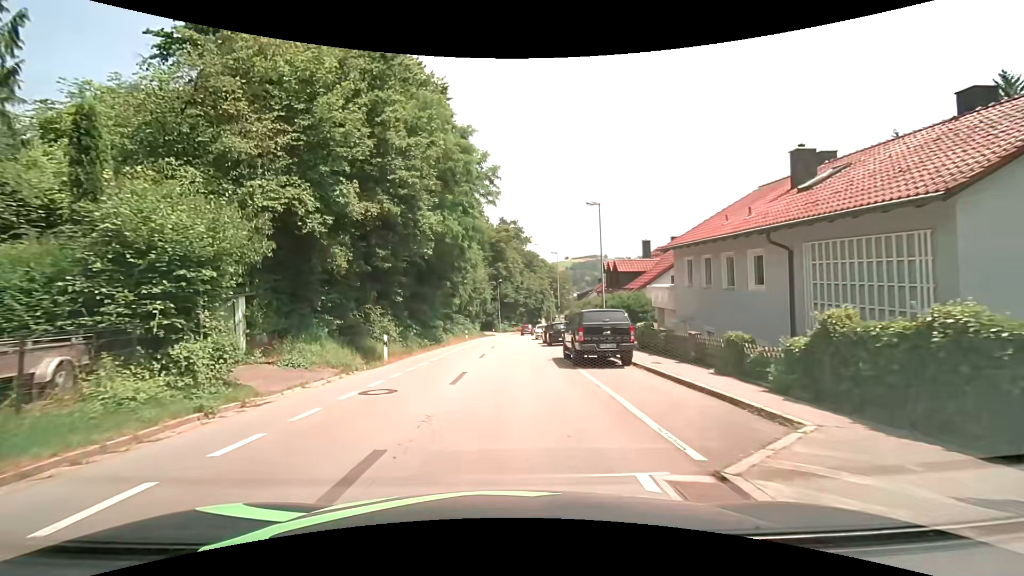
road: tertiary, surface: asphalt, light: Day
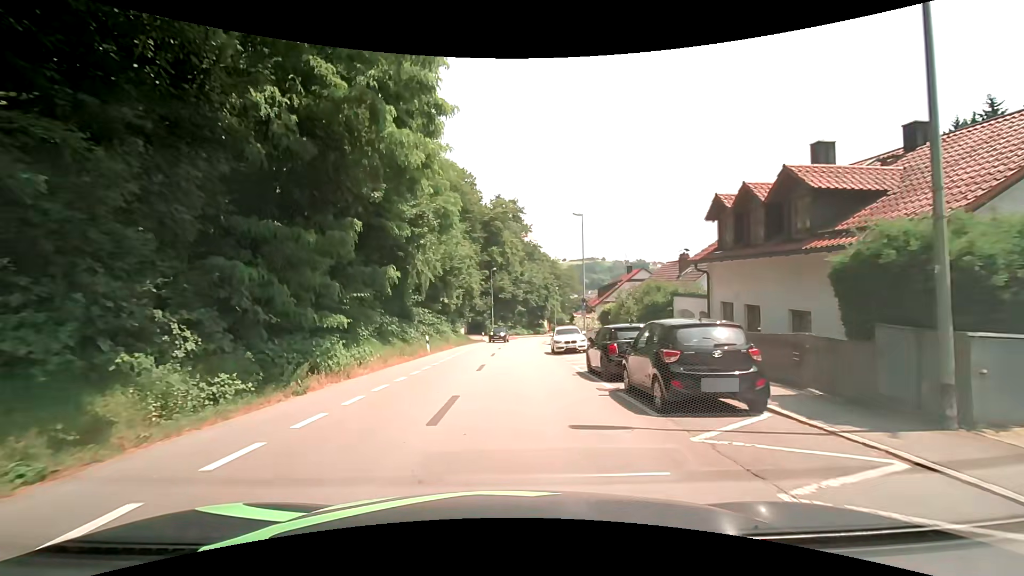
(0.0, +22.5) m; 0°
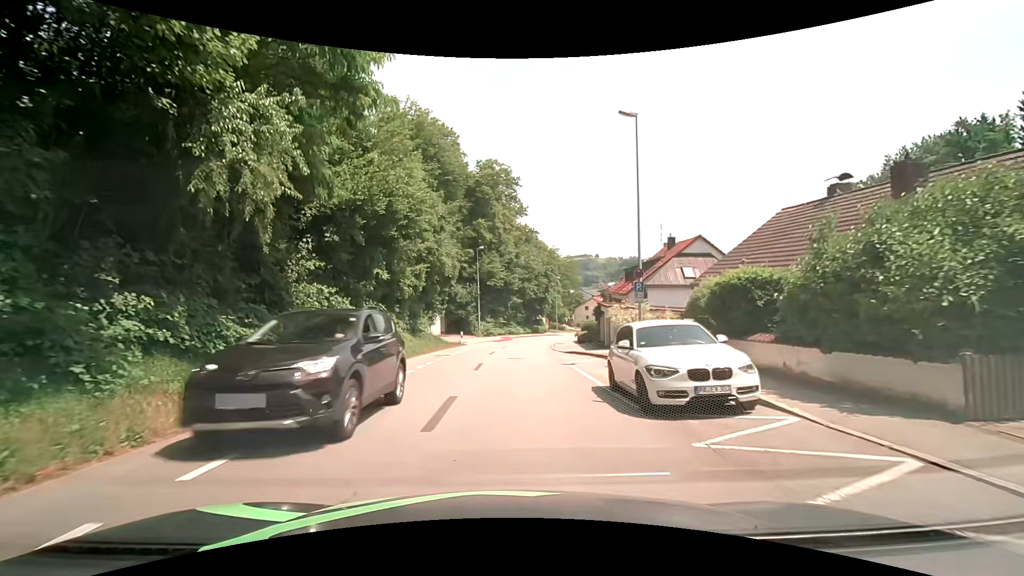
(+0.2, +18.3) m; +1°
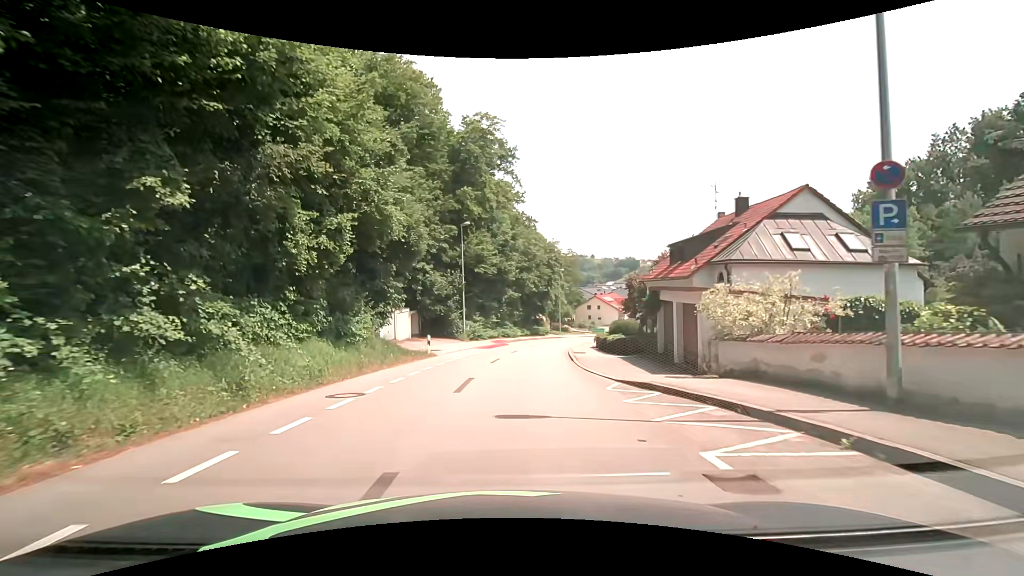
(-0.1, +13.9) m; 0°
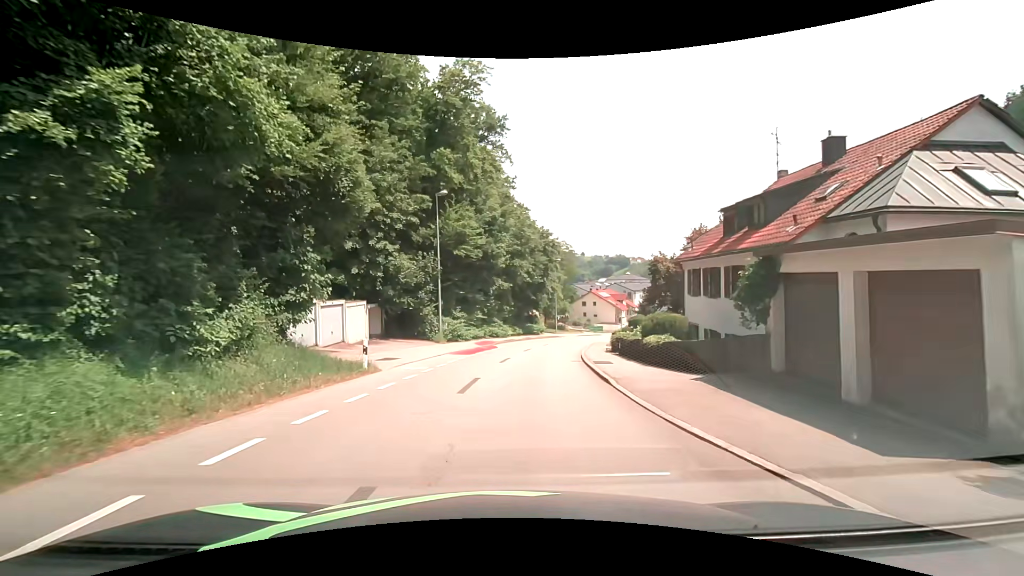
(+0.2, +9.4) m; +1°
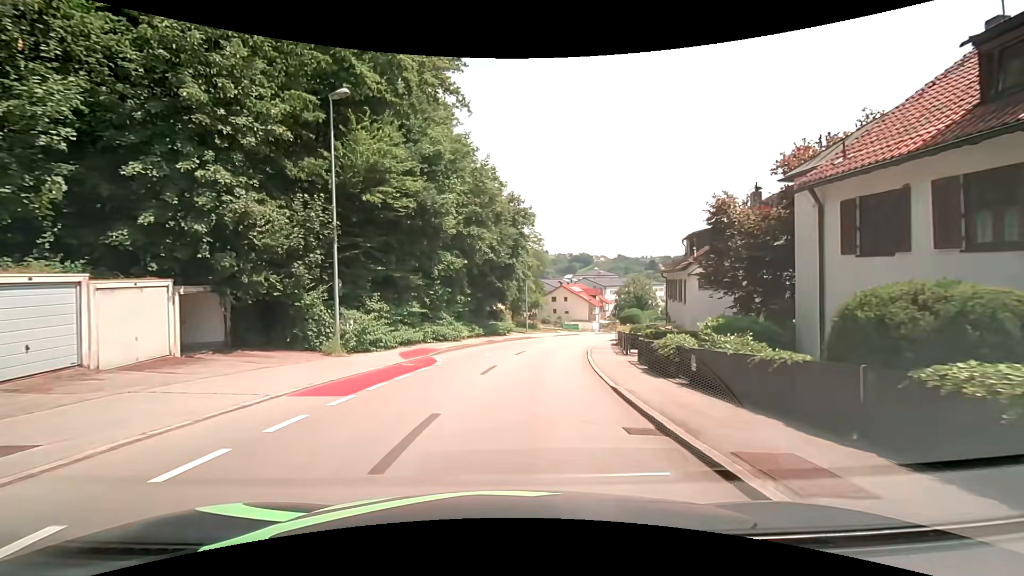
(+0.7, +14.3) m; +5°
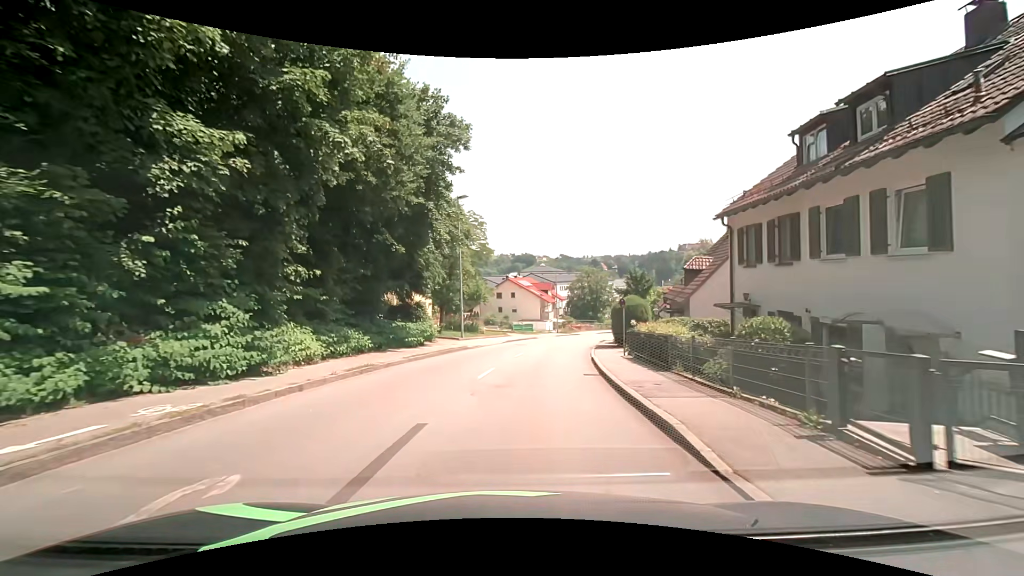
(+1.1, +18.7) m; +7°
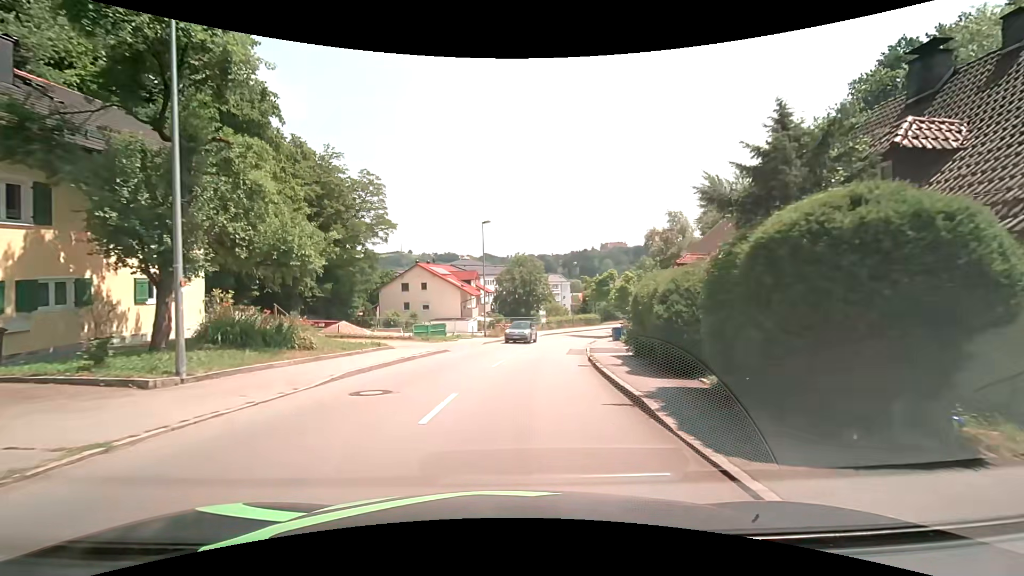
(+1.5, +23.4) m; +8°
(0, +10) (+1, +20) (+3, +30) (+4, +40) (+7, +49) (+10, +59) (+14, +68) (+18, +77) (+23, +86) (+28, +94) m
